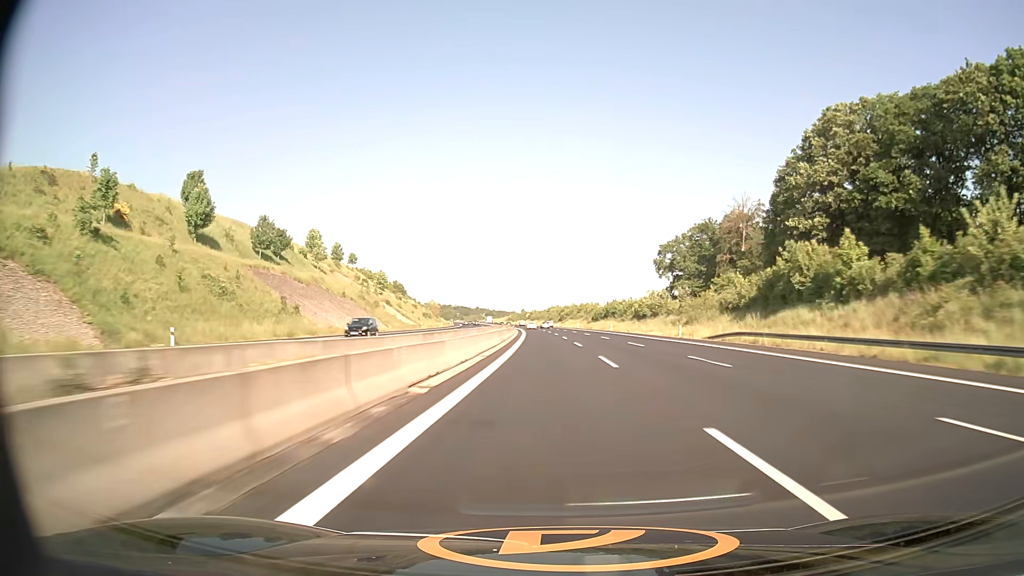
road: motorway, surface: asphalt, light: Day
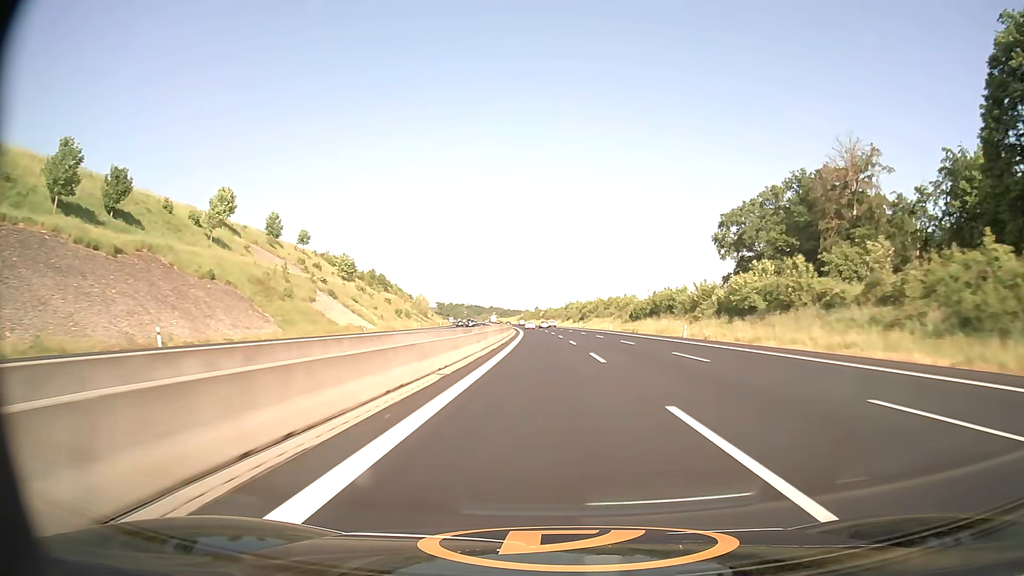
(-0.6, +51.6) m; -1°
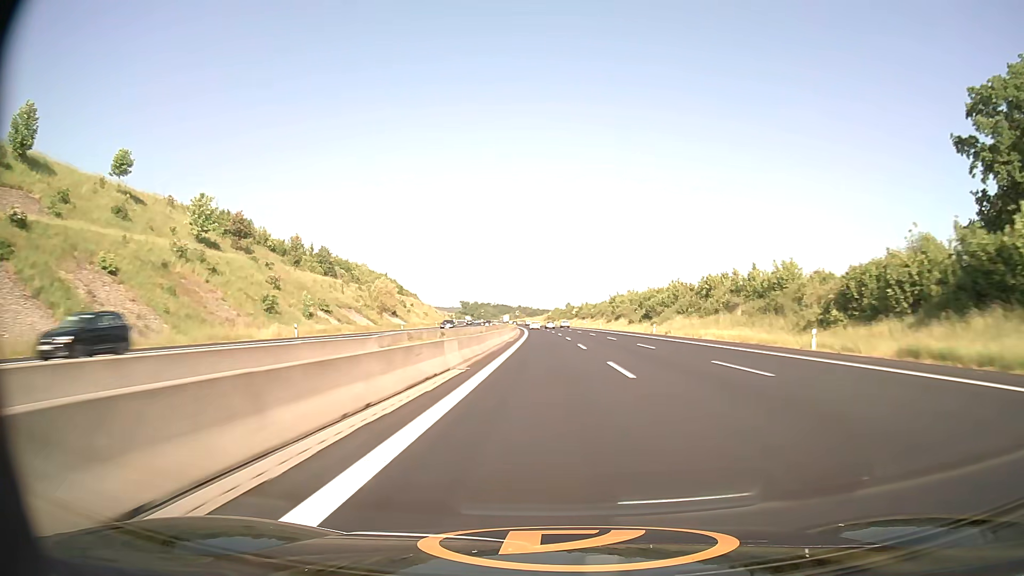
(-2.0, +77.8) m; -3°
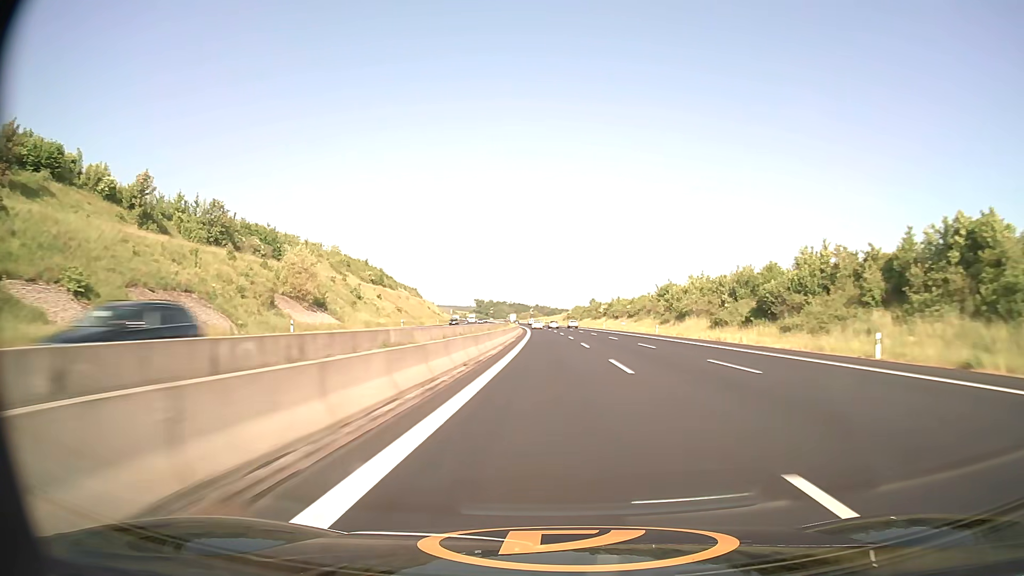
(-0.7, +52.2) m; -2°
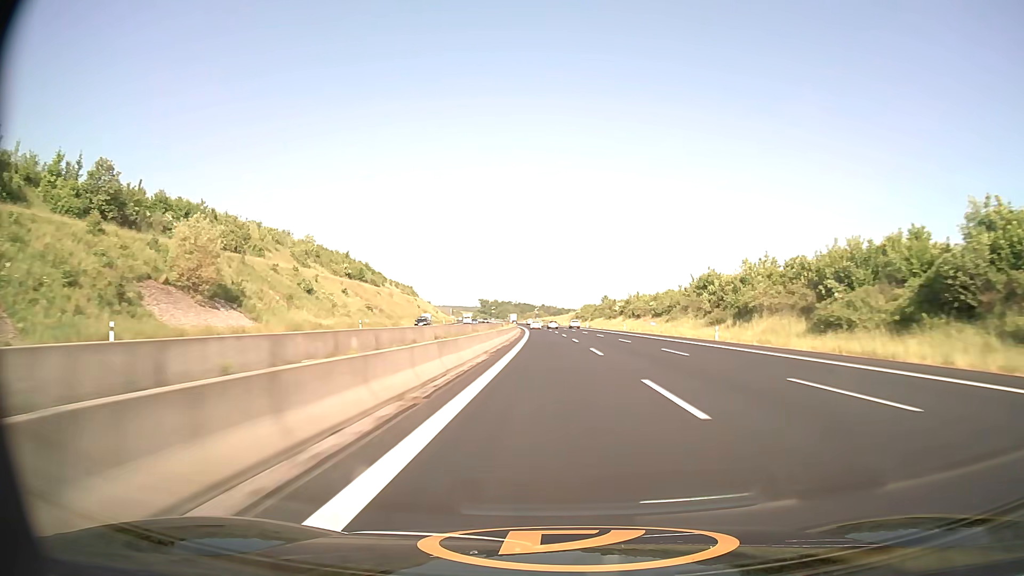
(-0.1, +26.2) m; -1°
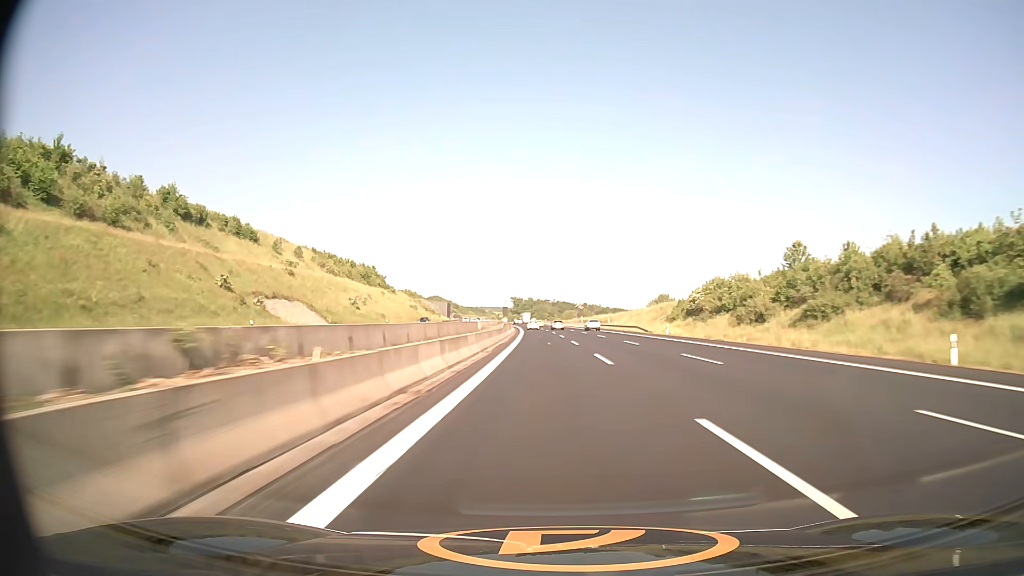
(-4.0, +131.4) m; -3°
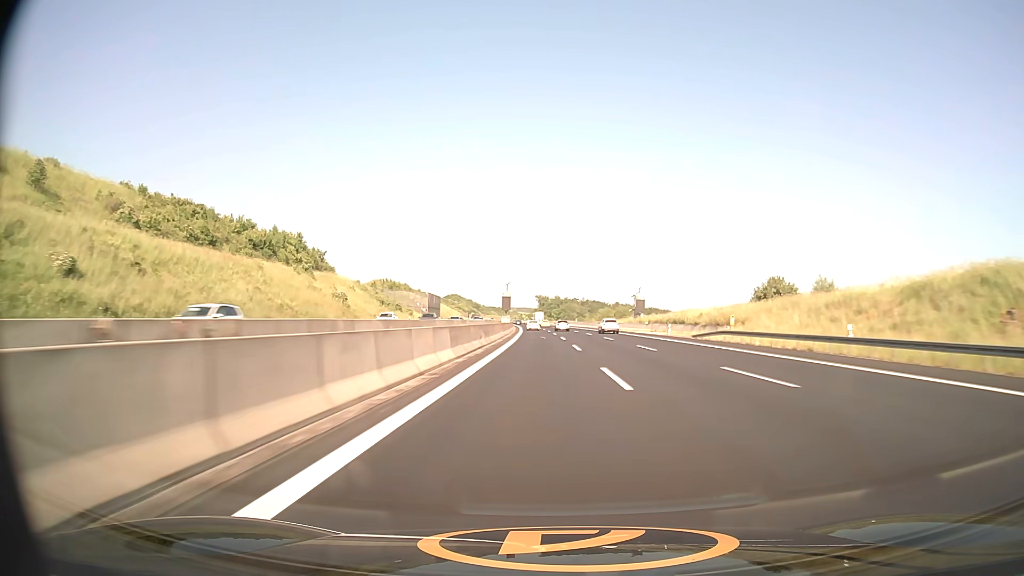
(-1.6, +79.1) m; -2°
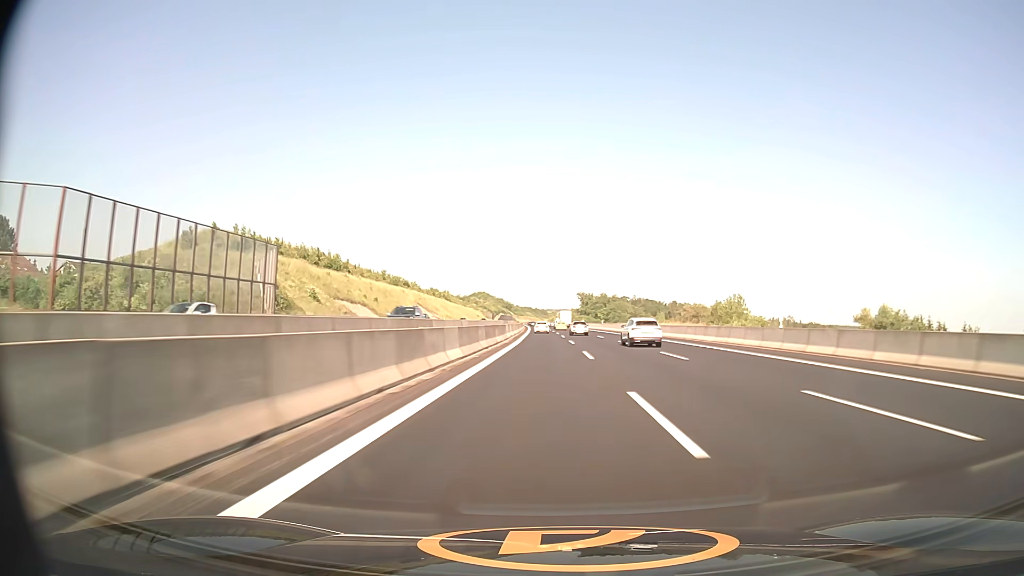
(-4.2, +131.4) m; -3°
(0, +10) (0, +20) (0, +30) (0, +40) (-1, +50) (-1, +60) (-1, +70) (-1, +80) (-2, +90) (-2, +100) m
